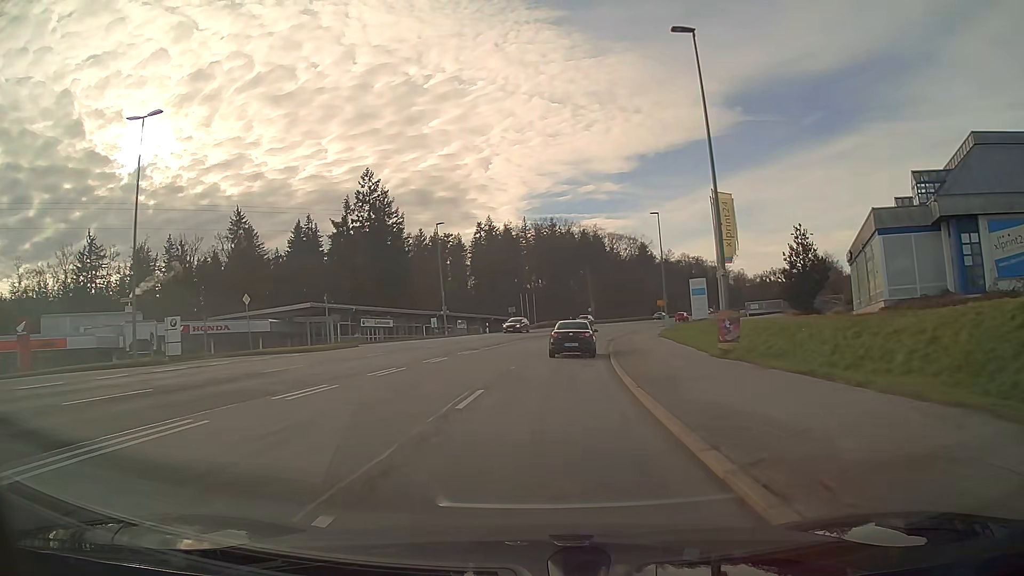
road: secondary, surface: asphalt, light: Day
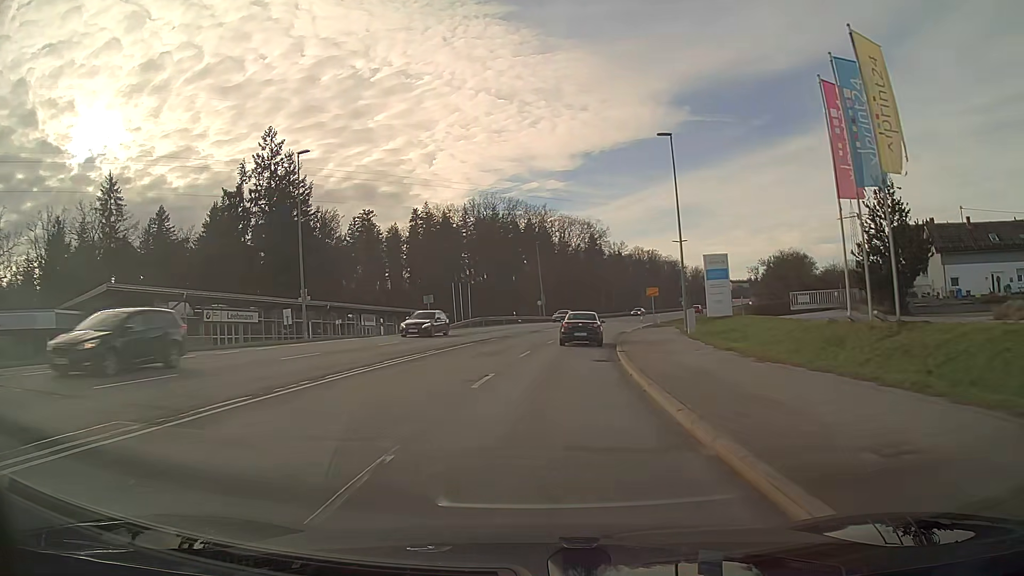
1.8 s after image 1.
(+1.0, +25.4) m; +5°
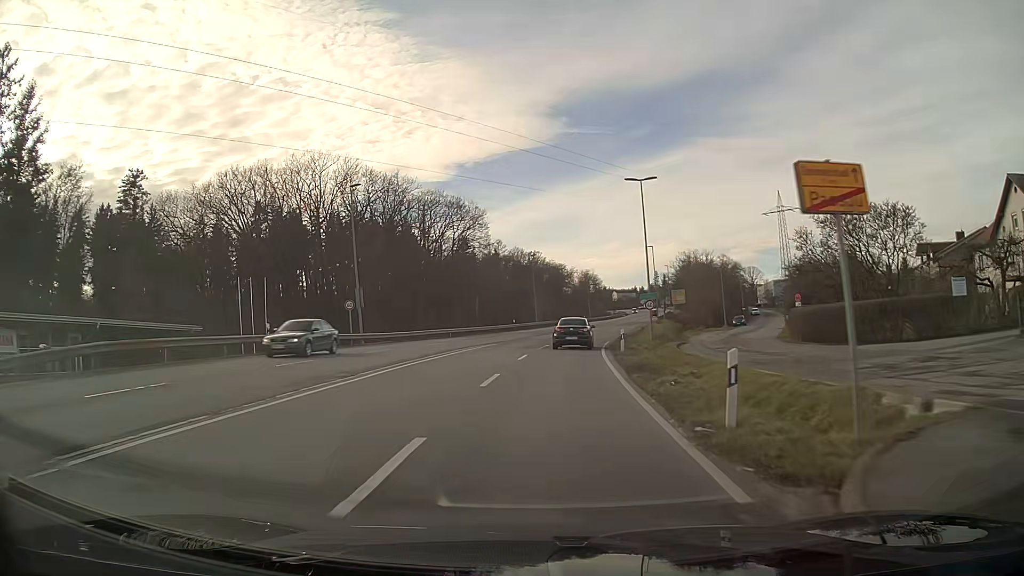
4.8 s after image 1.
(+3.9, +42.9) m; +11°
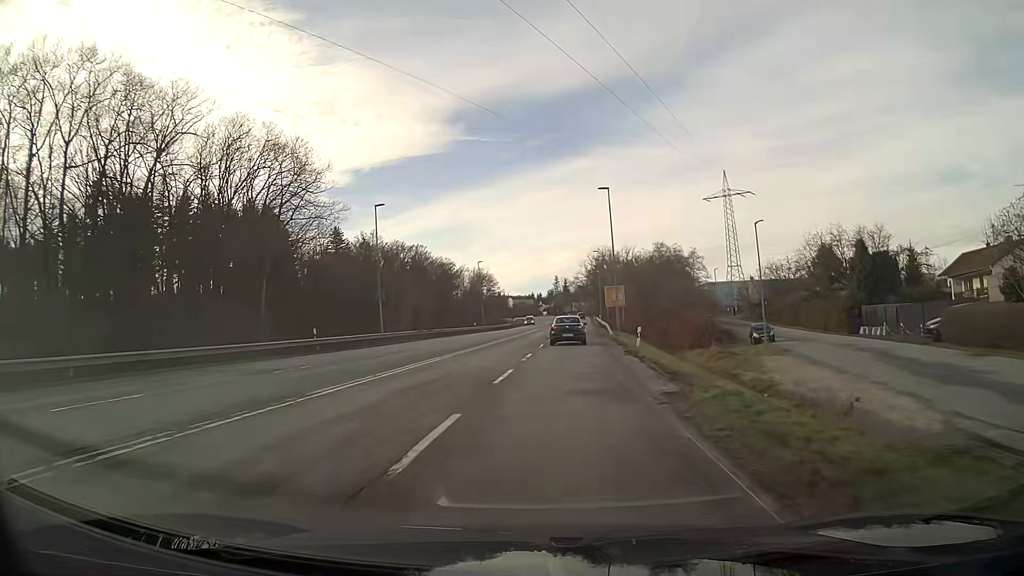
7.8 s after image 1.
(+3.4, +44.2) m; +9°
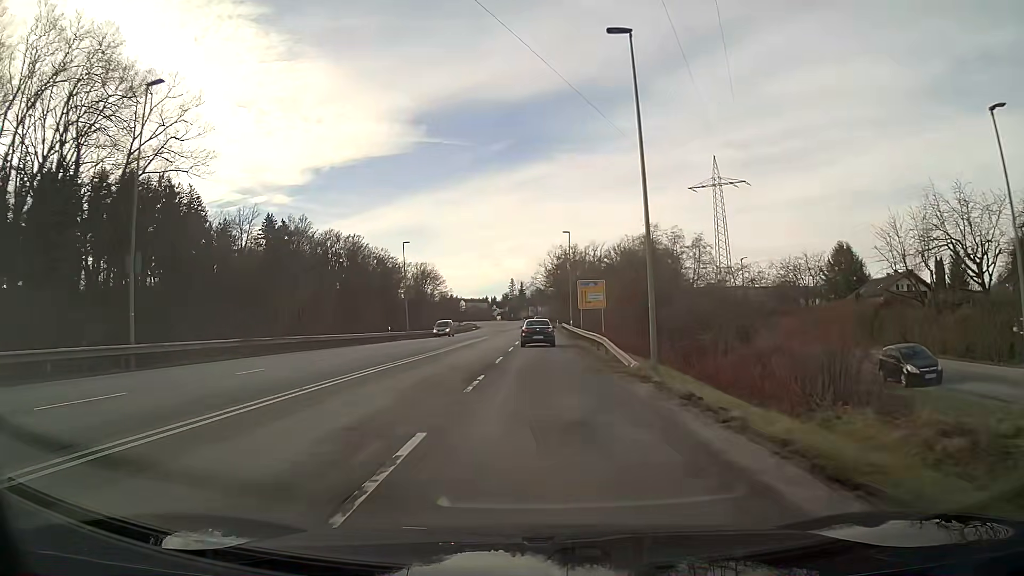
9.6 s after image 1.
(+0.9, +27.2) m; +3°
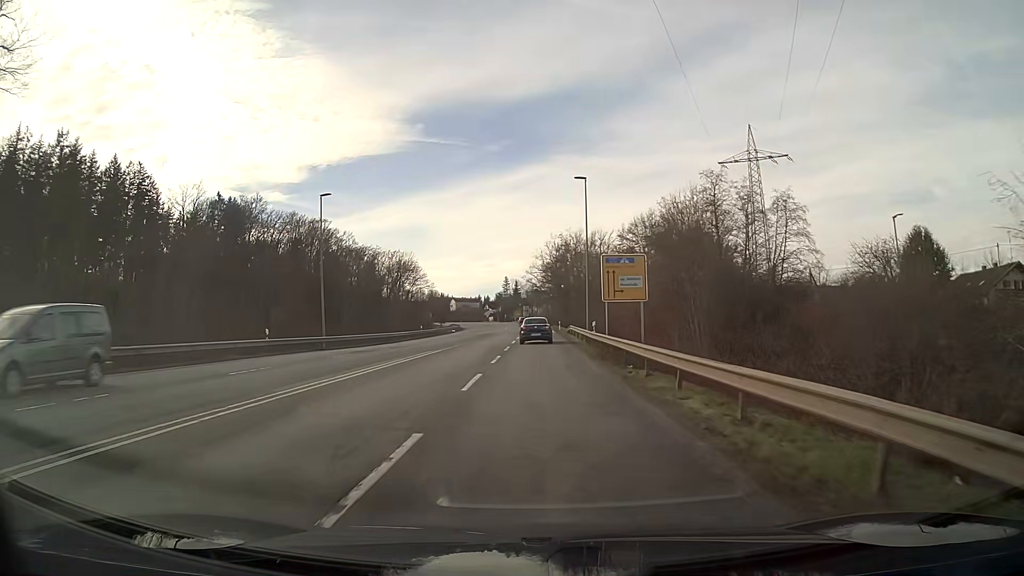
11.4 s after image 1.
(+0.1, +27.1) m; 0°
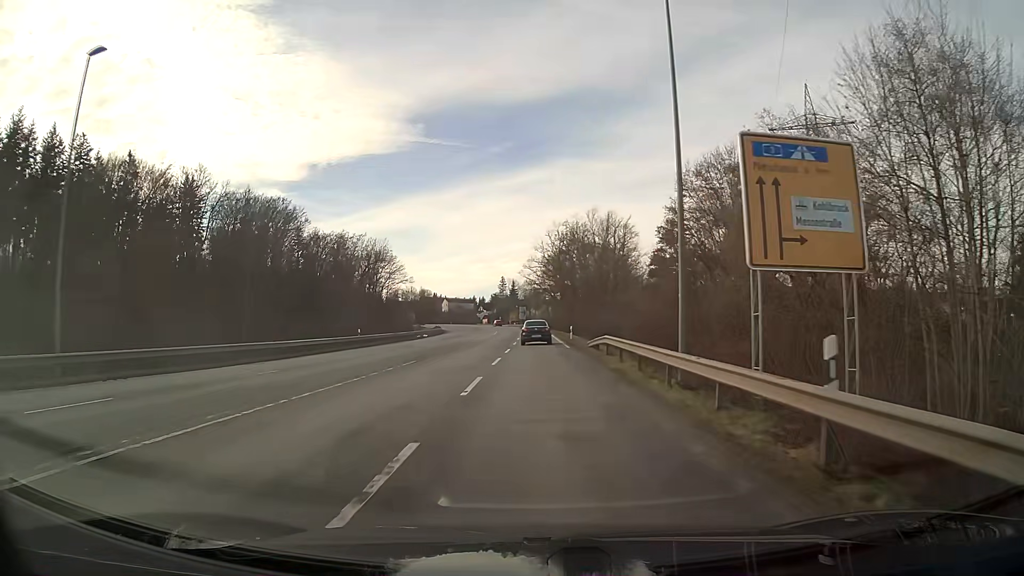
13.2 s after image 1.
(0.0, +26.8) m; 0°
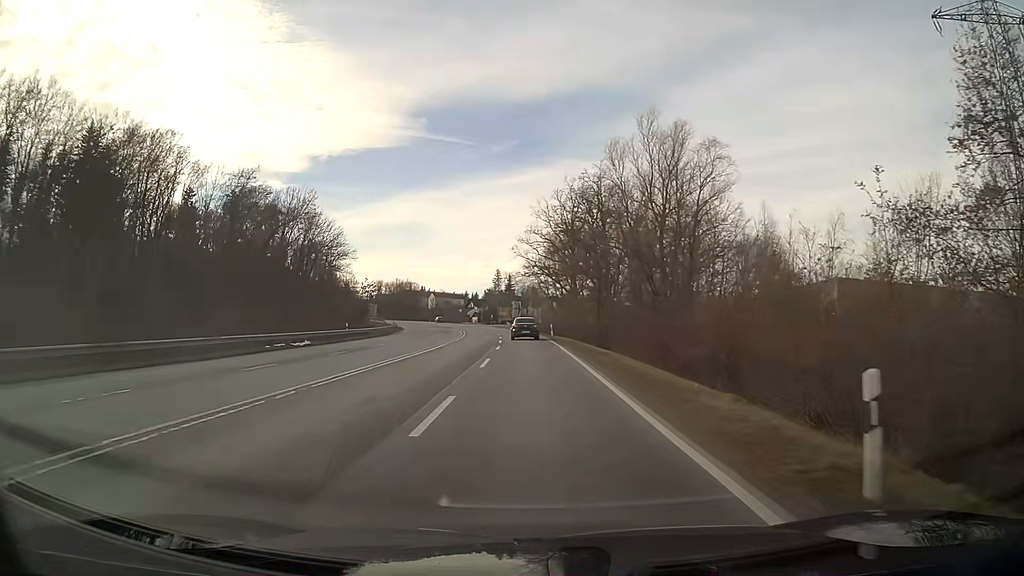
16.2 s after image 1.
(+0.2, +44.8) m; 0°
